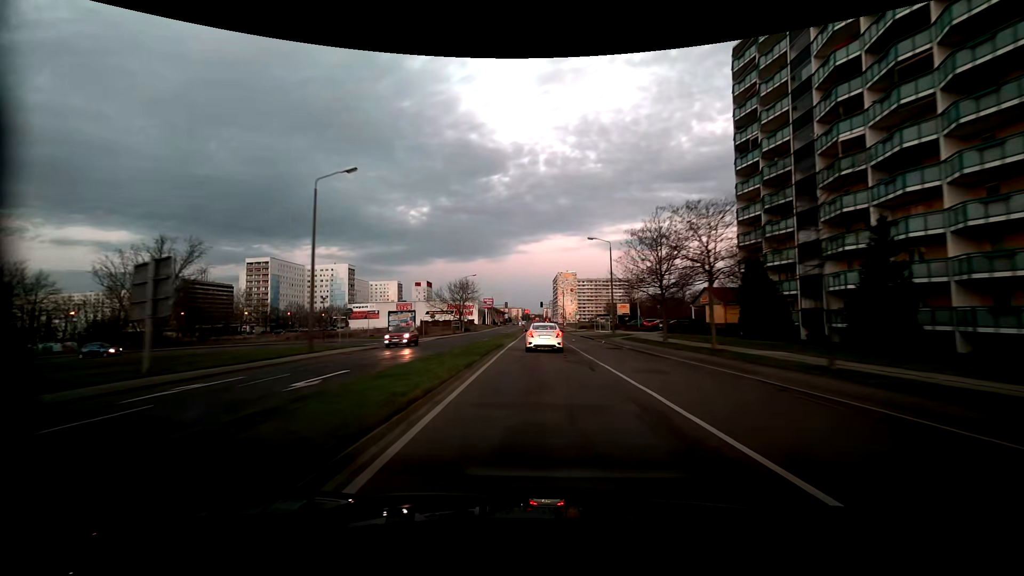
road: tertiary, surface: asphalt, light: Dusk
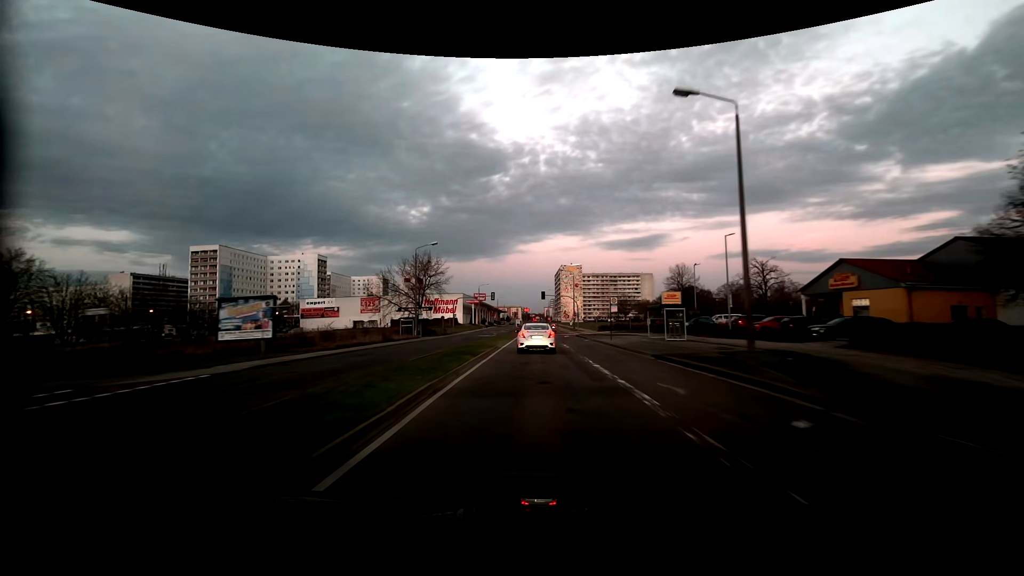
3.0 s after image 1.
(-0.1, +37.9) m; 0°
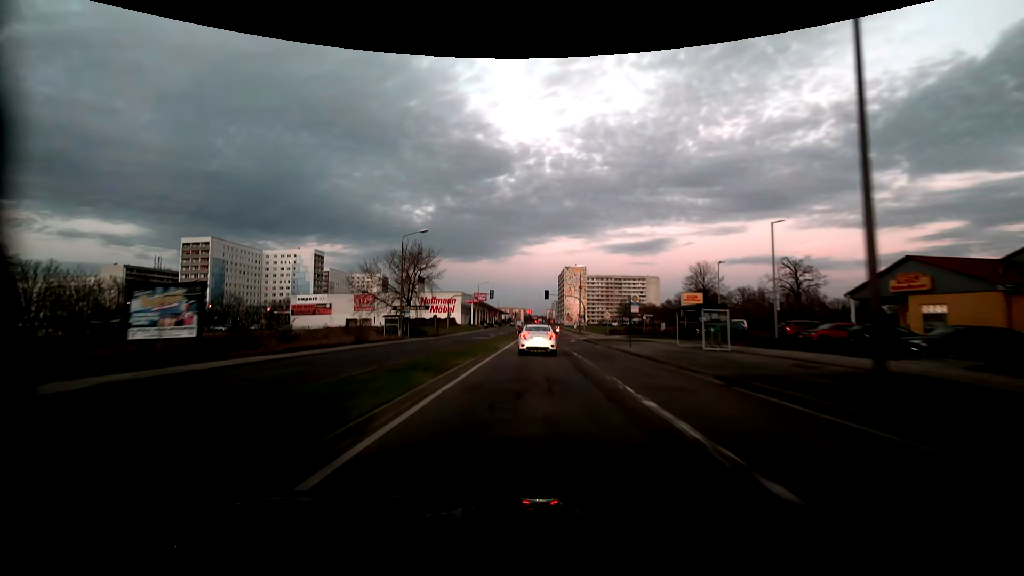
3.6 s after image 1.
(-0.1, +7.6) m; 0°
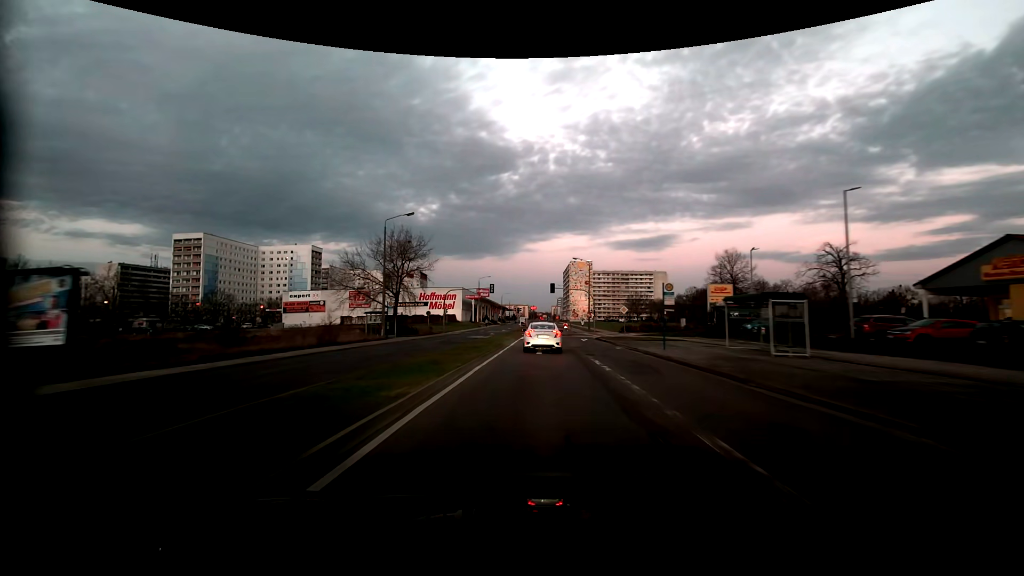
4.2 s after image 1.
(0.0, +7.5) m; -1°
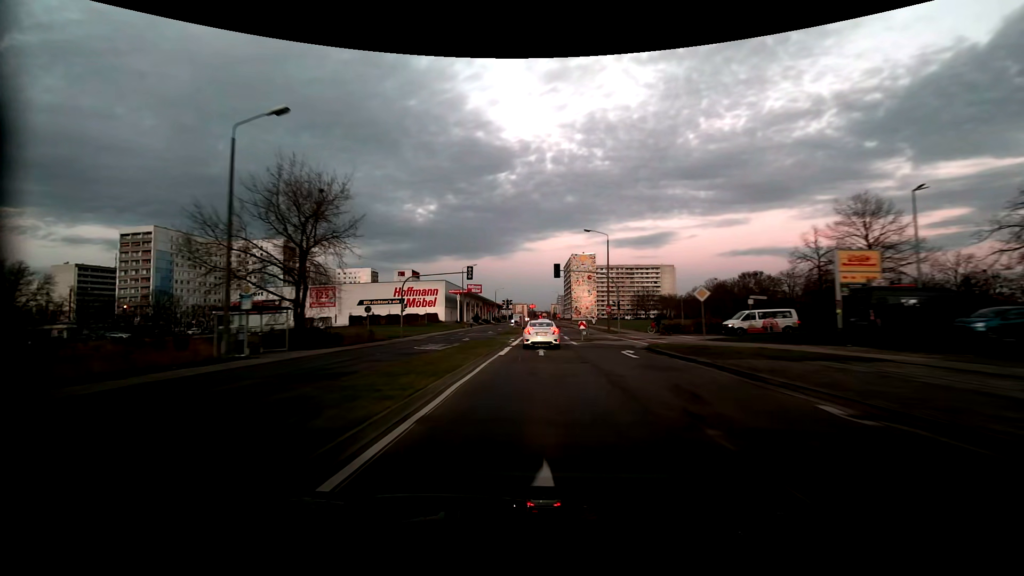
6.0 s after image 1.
(+0.1, +22.6) m; 0°
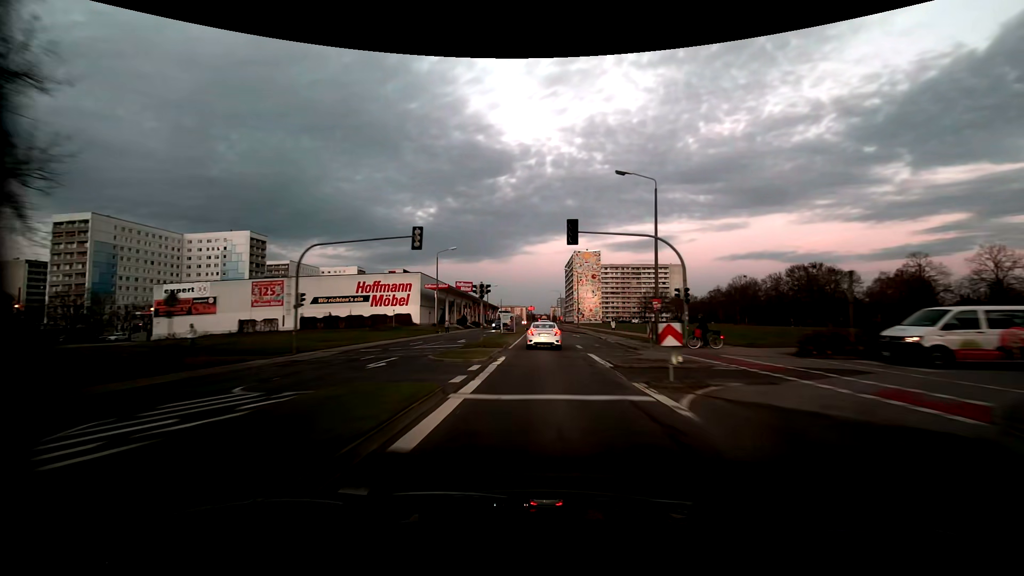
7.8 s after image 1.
(-0.1, +22.6) m; 0°
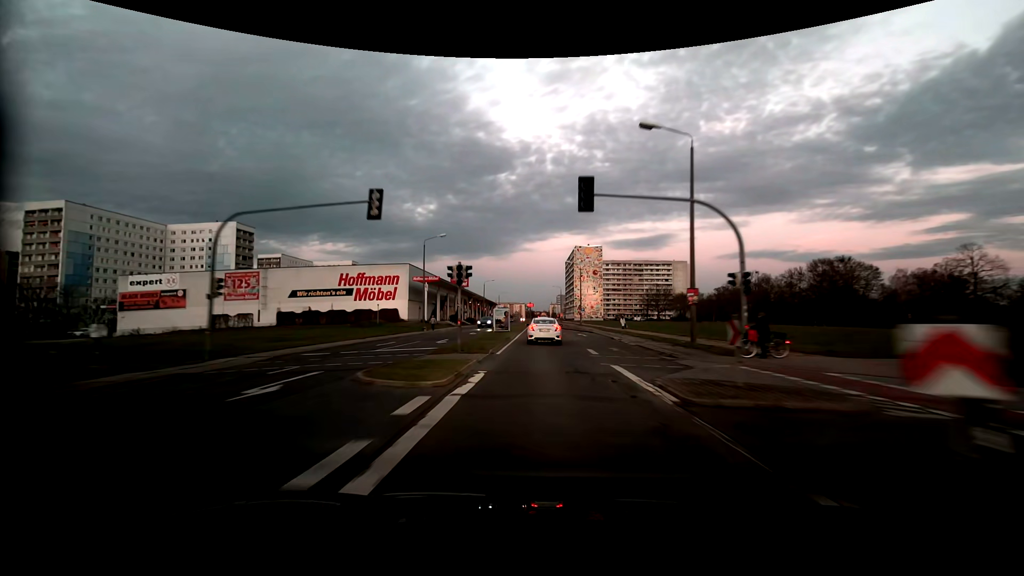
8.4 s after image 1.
(0.0, +7.7) m; 0°
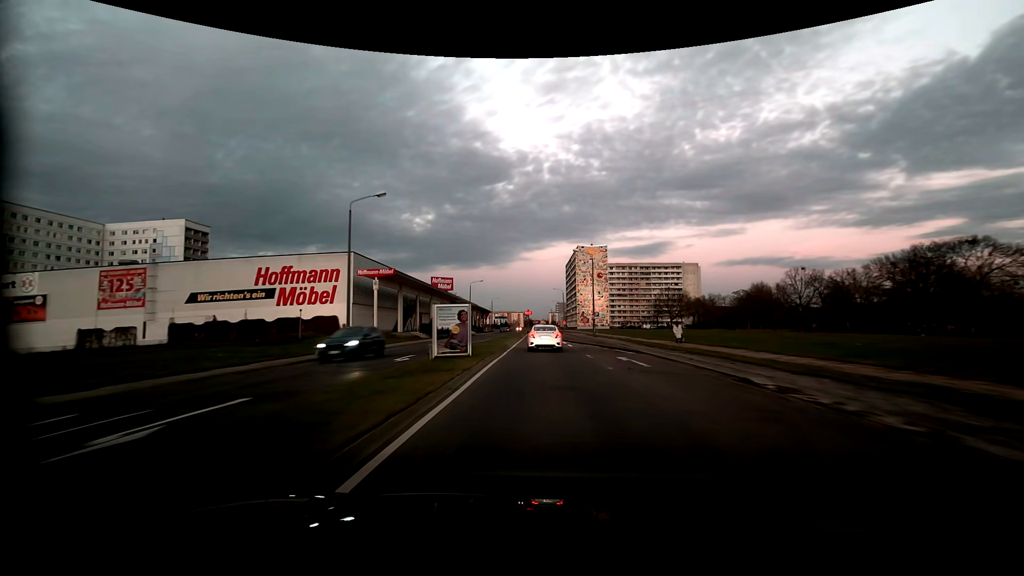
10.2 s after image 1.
(+0.1, +23.4) m; 0°
(0, +10) (0, +20) (0, +30) (0, +40) (0, +50) (0, +60) (0, +70) (0, +80) (-1, +90) (-1, +100) m
